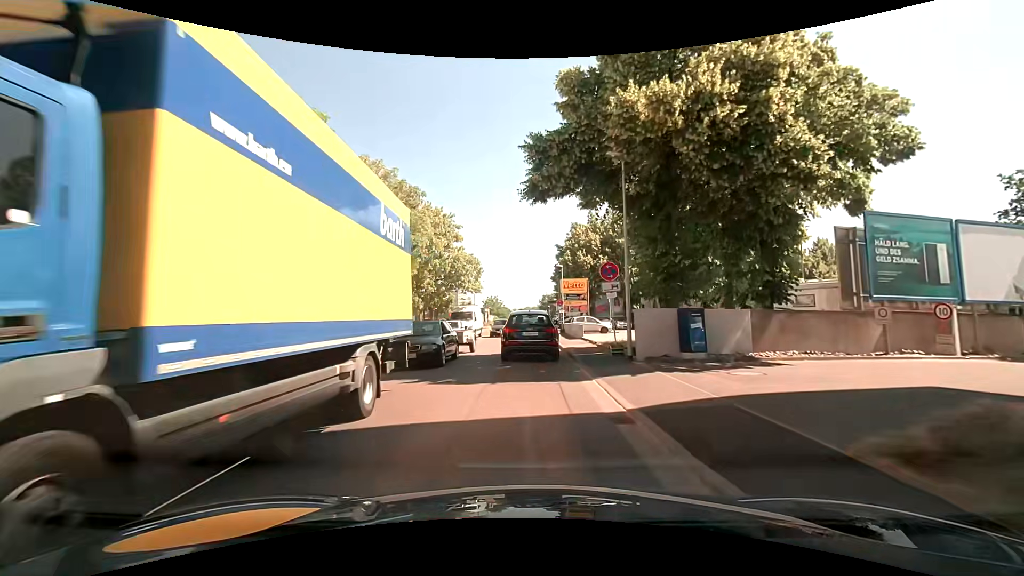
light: Day
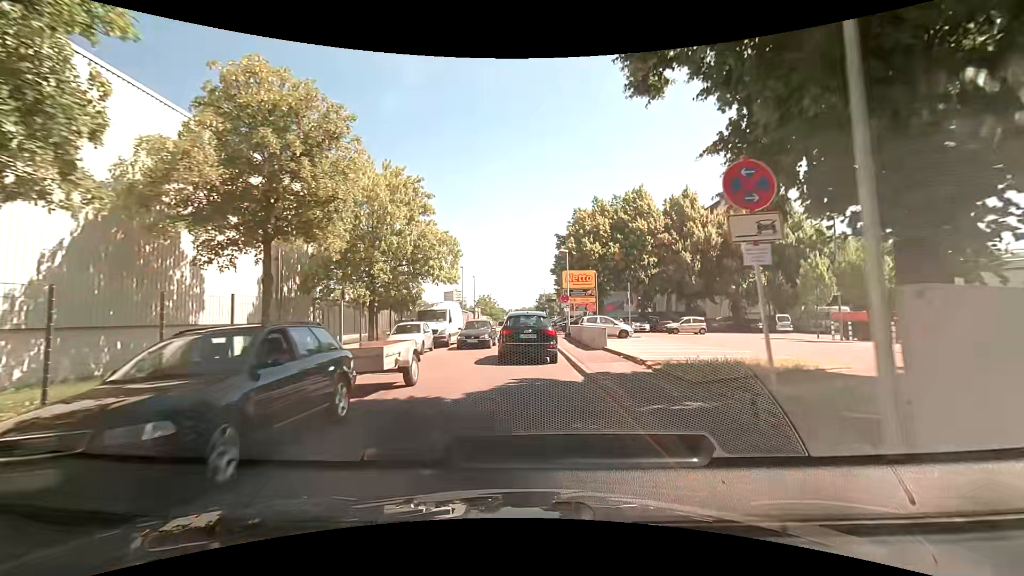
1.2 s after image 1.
(0.0, +10.3) m; +1°
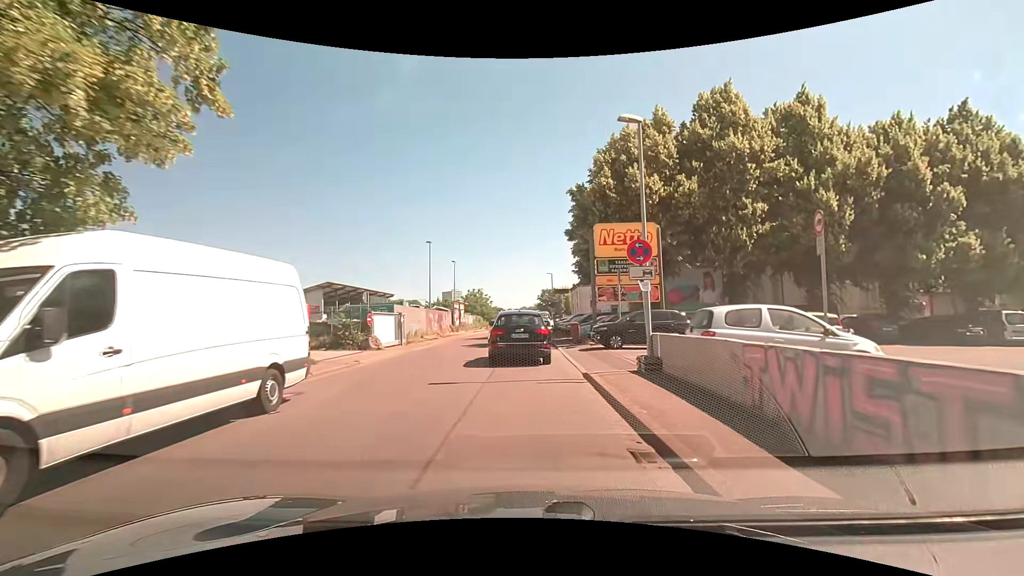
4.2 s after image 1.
(-0.3, +23.0) m; -1°
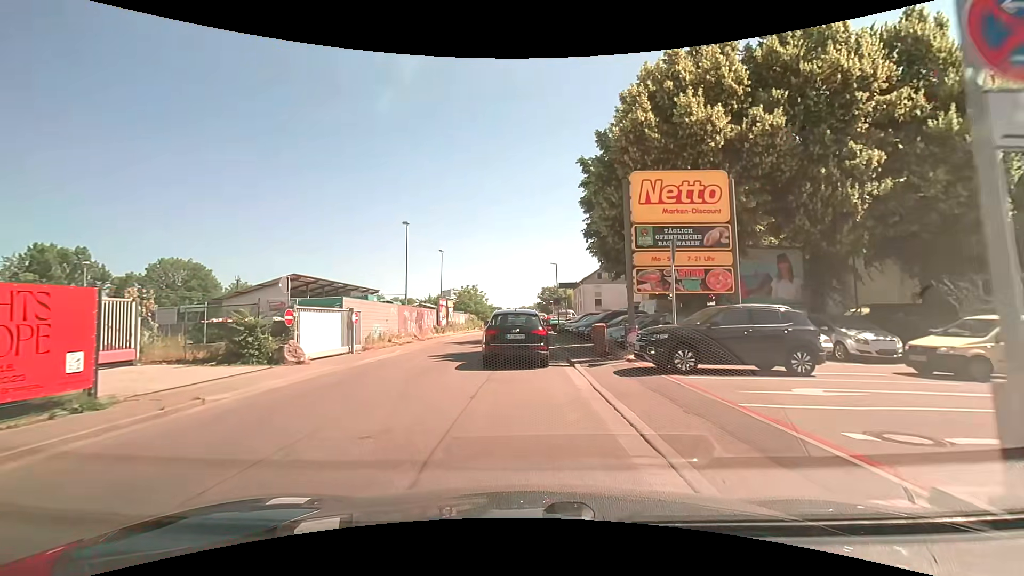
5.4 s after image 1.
(0.0, +8.8) m; -1°
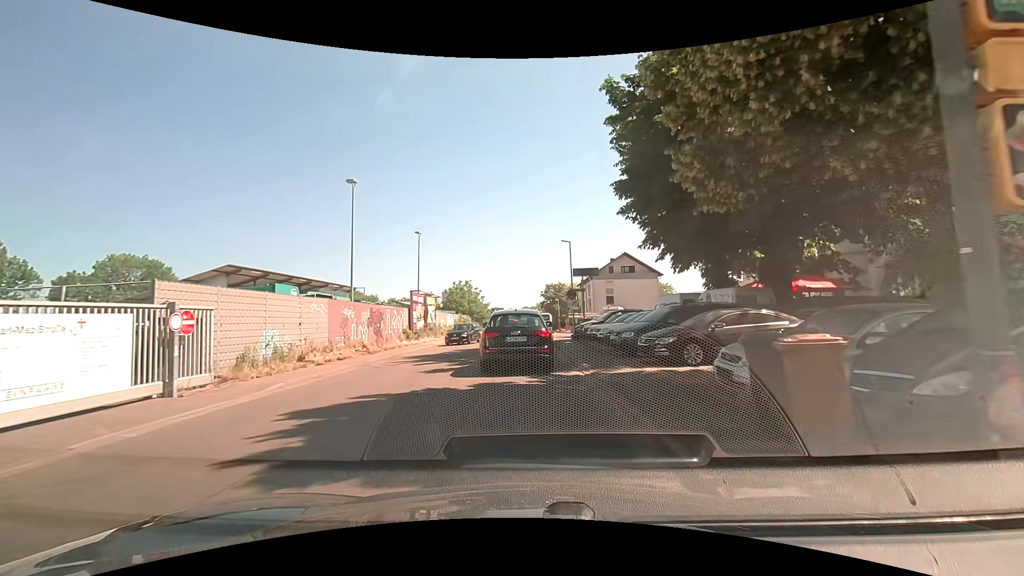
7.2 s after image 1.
(+0.1, +11.9) m; 0°
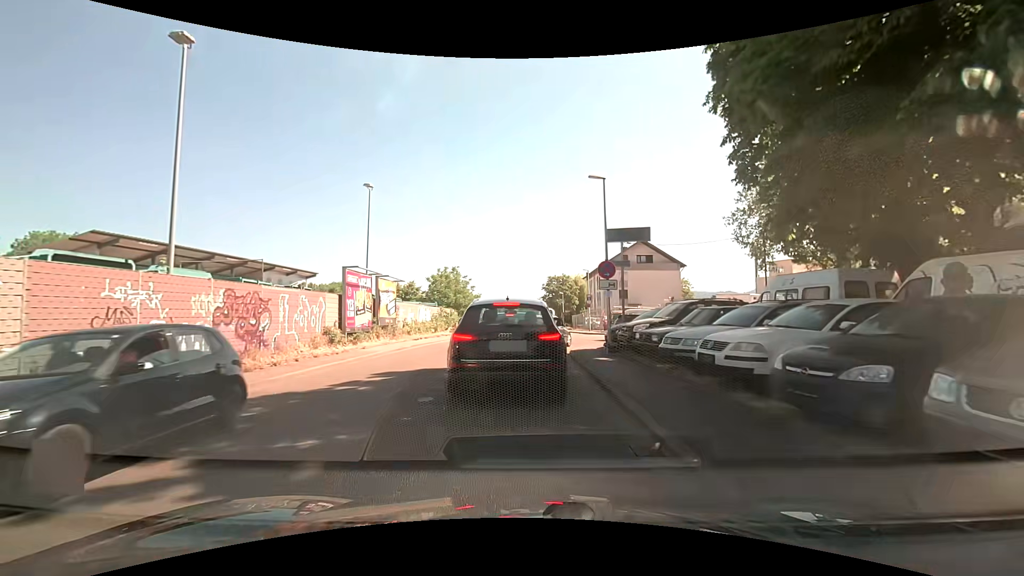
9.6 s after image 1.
(0.0, +12.6) m; -2°
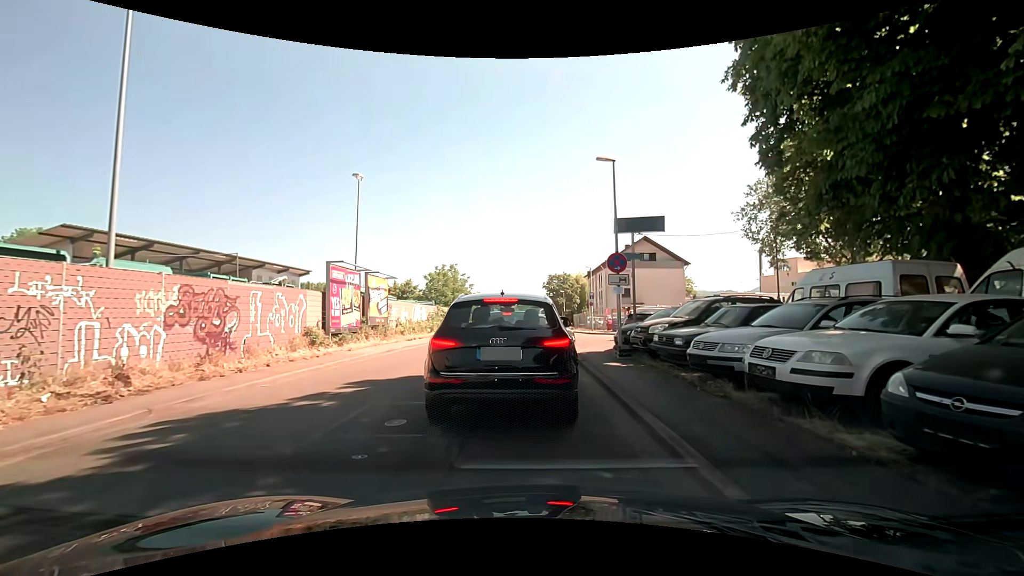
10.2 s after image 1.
(+0.1, +1.7) m; +2°
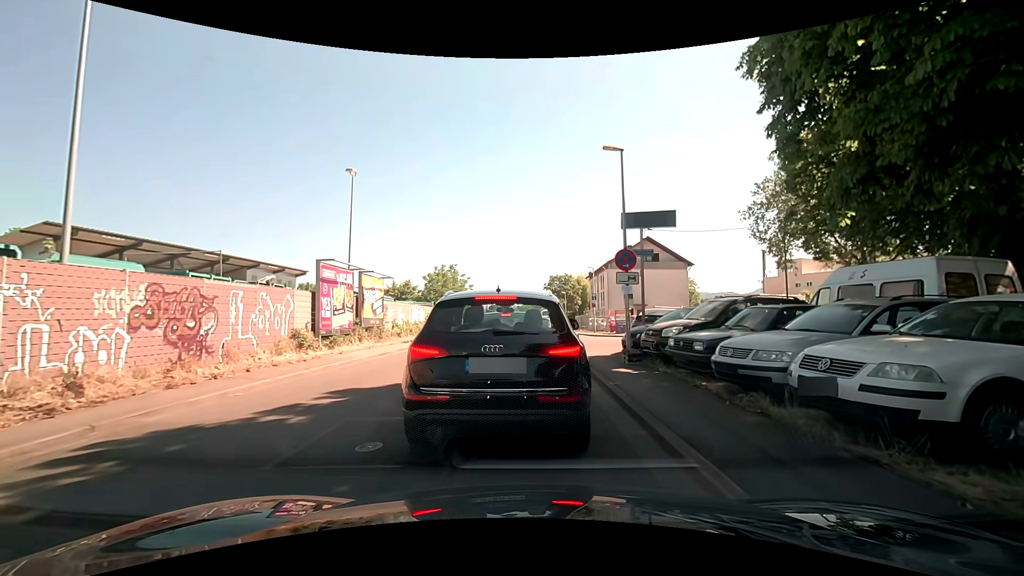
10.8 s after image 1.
(0.0, +1.0) m; -1°
